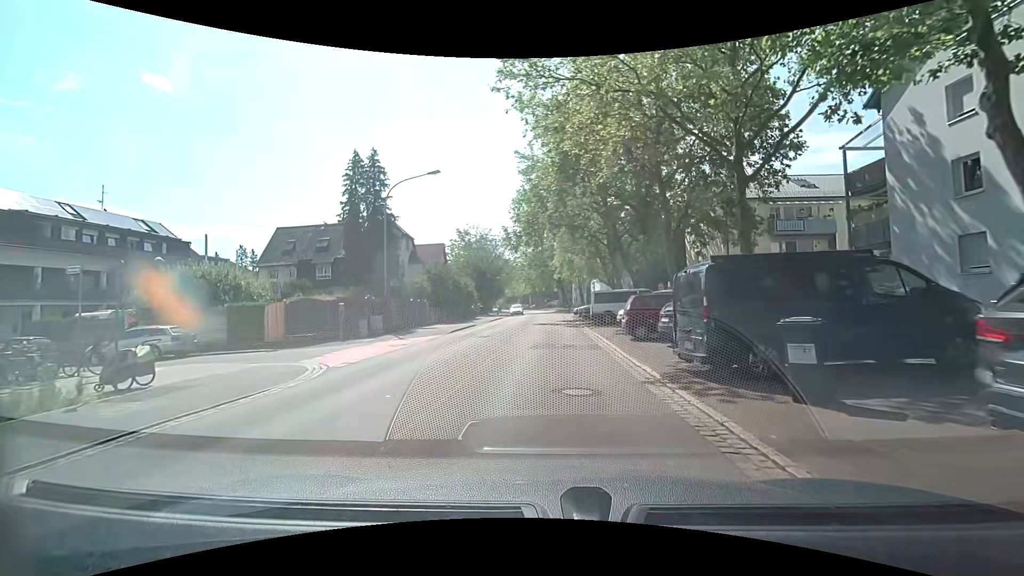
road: secondary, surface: asphalt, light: Day
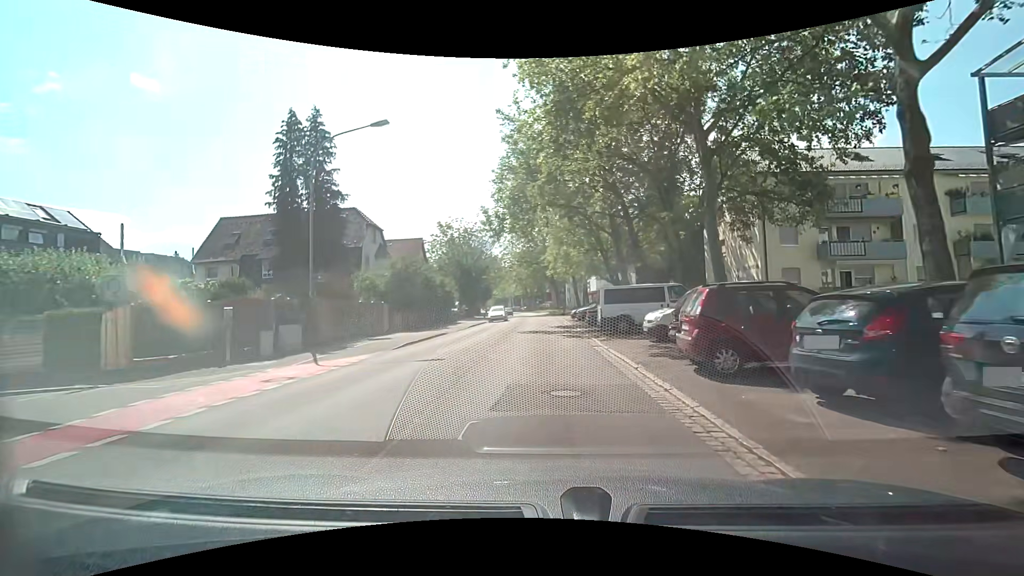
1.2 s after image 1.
(+0.1, +8.5) m; +1°
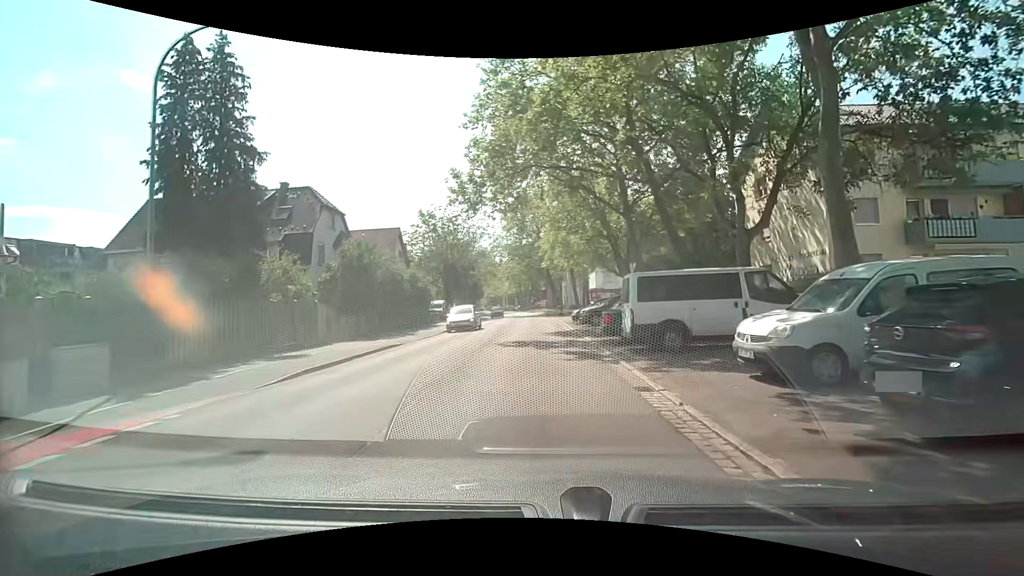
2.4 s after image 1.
(0.0, +8.4) m; -1°
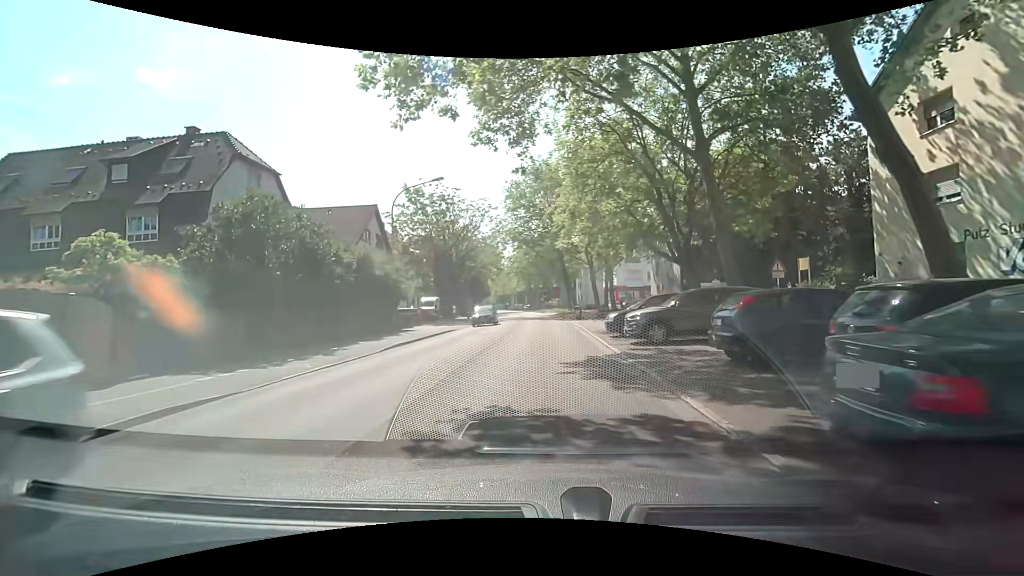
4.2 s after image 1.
(0.0, +12.4) m; -1°
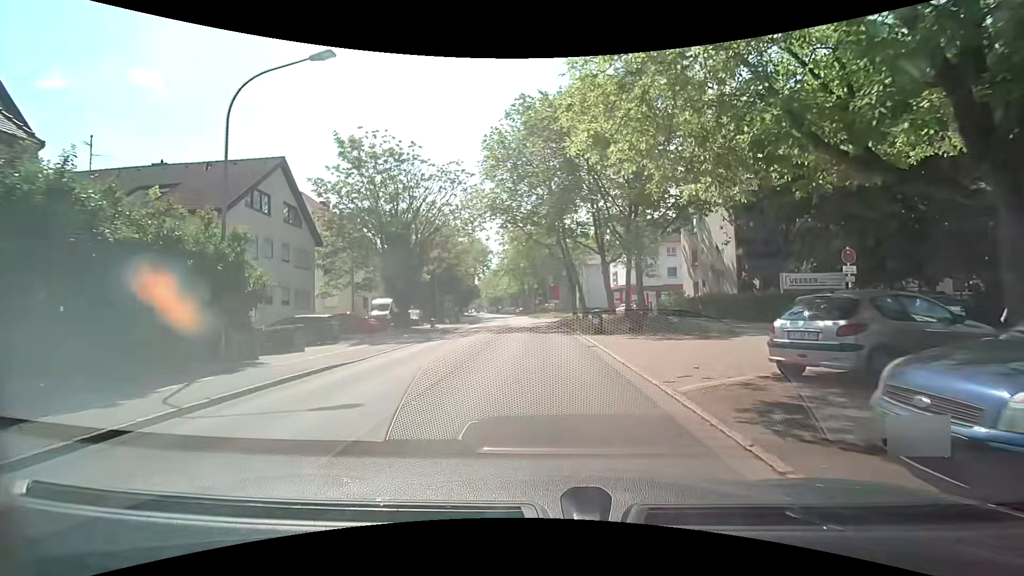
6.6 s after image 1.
(+0.2, +16.2) m; +2°
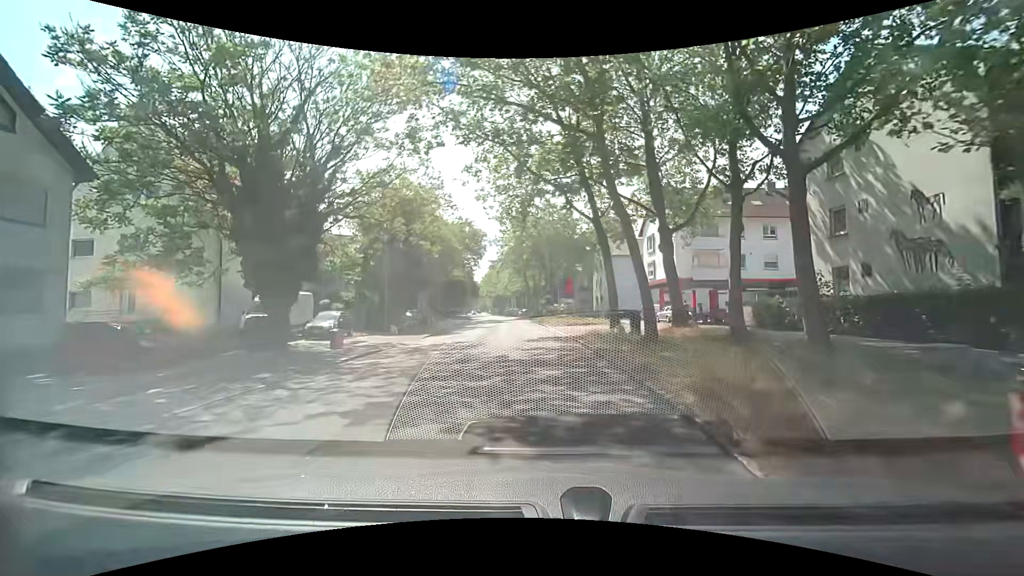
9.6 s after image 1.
(-0.3, +19.6) m; -1°
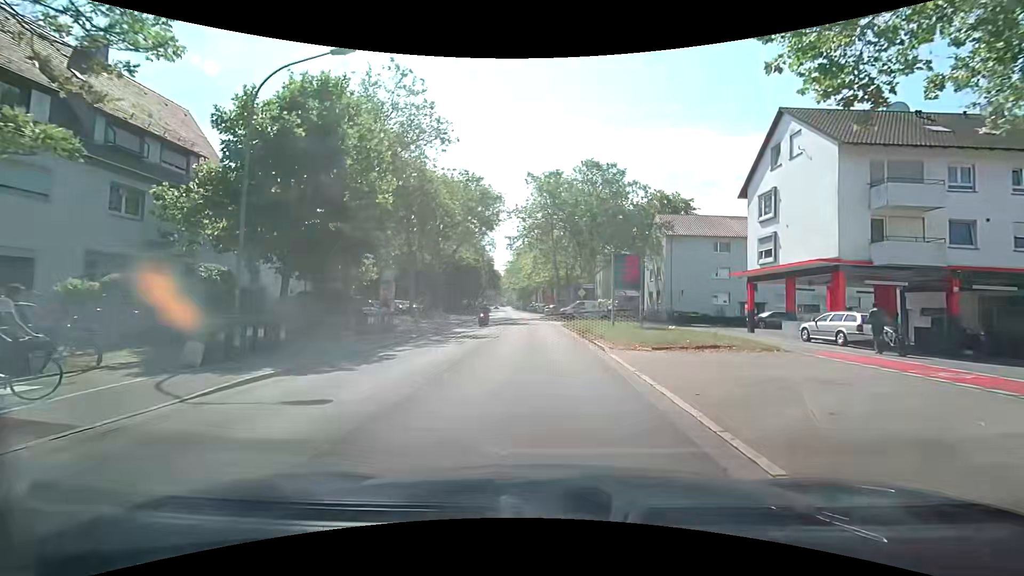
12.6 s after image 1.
(-0.7, +20.2) m; -3°
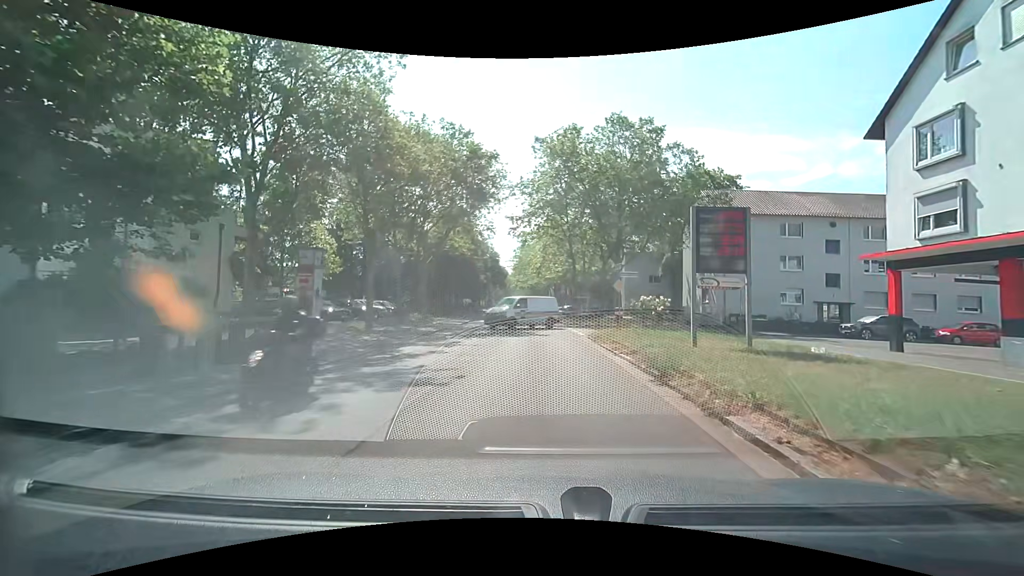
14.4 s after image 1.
(-0.3, +12.6) m; -2°
(0, +10) (0, +20) (0, +30) (0, +40) (-1, +50) (-1, +60) (-2, +70) (-2, +80) (-3, +90) (-4, +100) m
